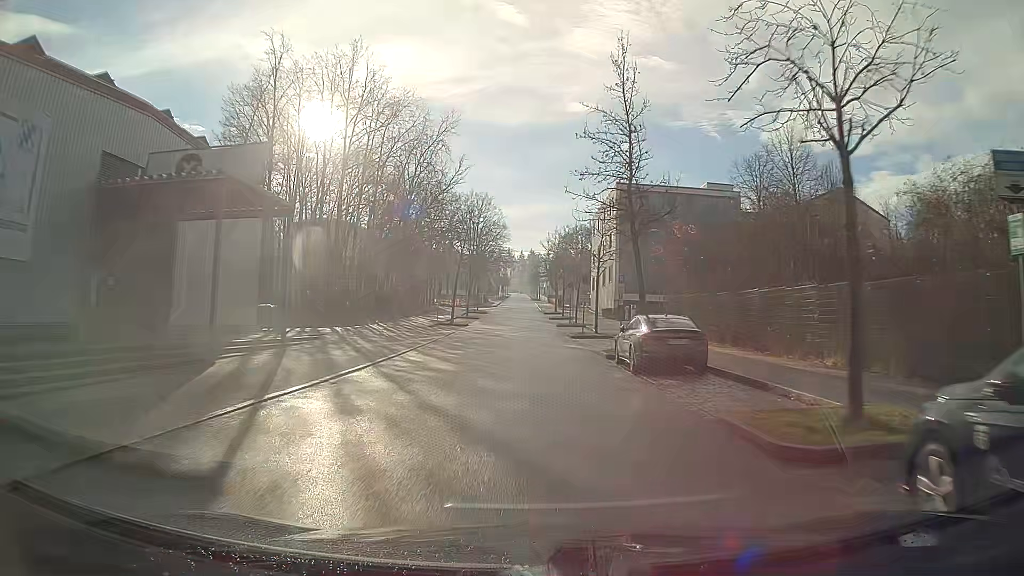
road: residential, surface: asphalt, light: Day
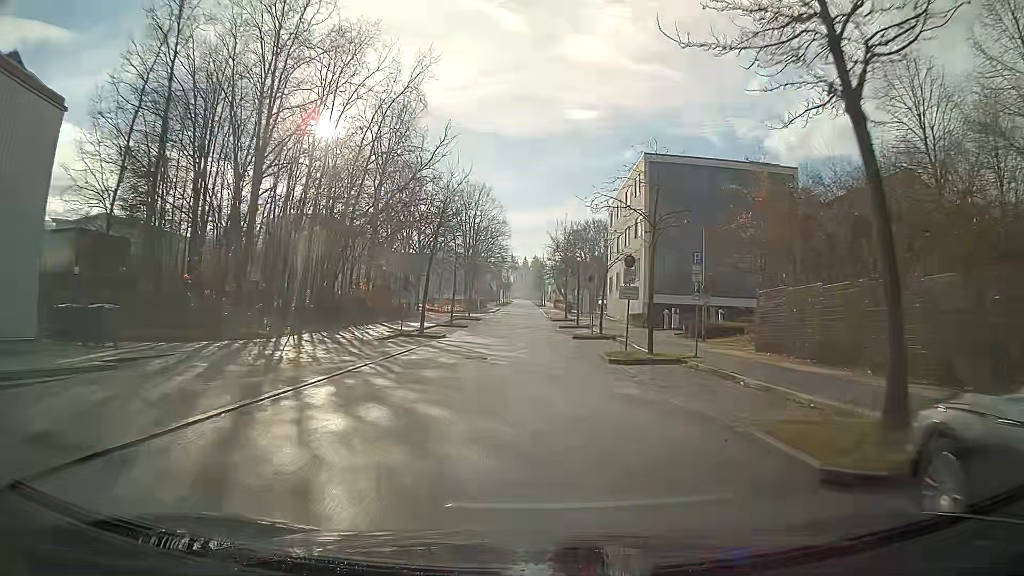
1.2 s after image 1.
(0.0, +15.4) m; 0°
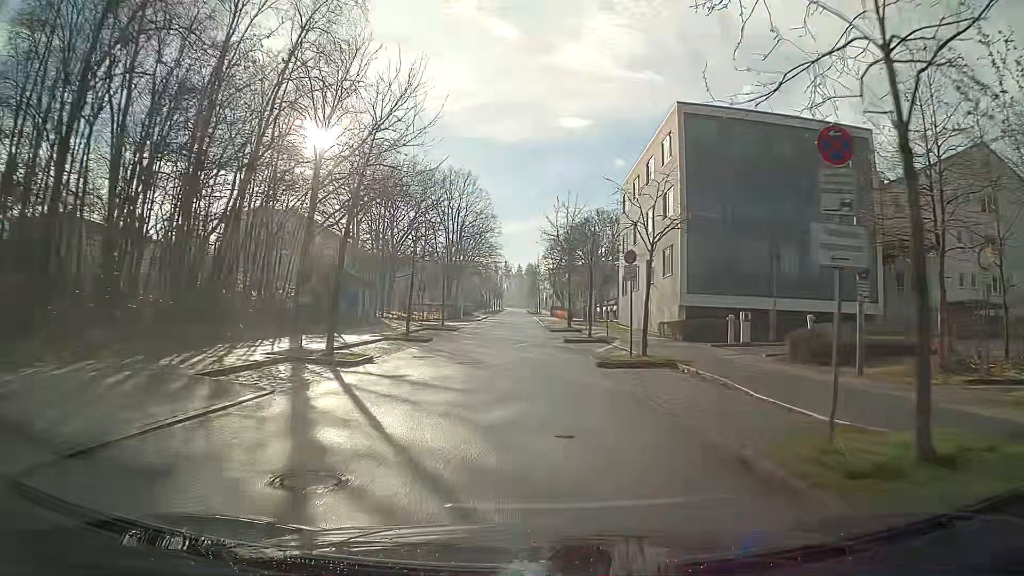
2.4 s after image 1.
(+0.1, +15.1) m; 0°
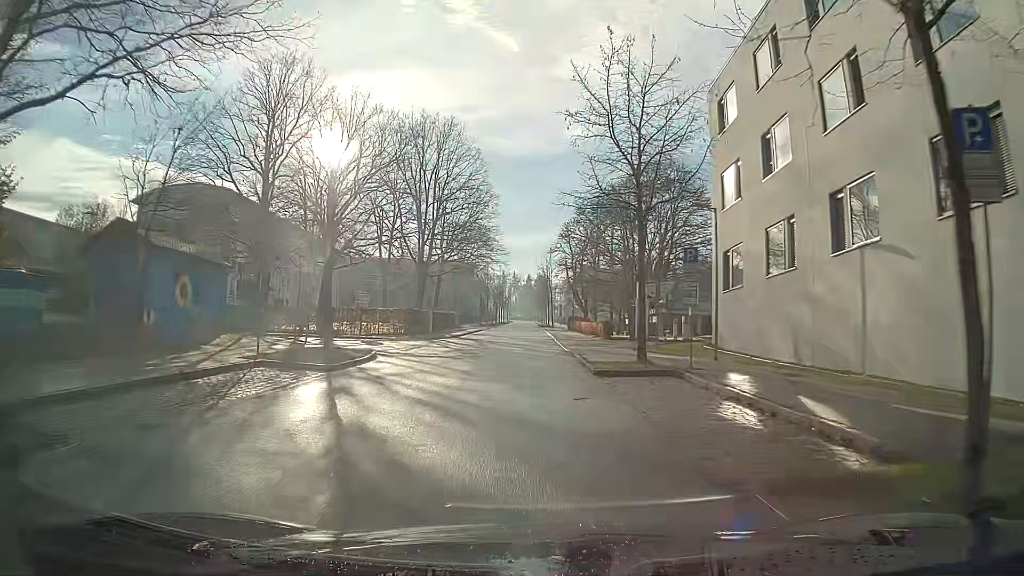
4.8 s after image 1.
(-0.1, +29.5) m; -1°
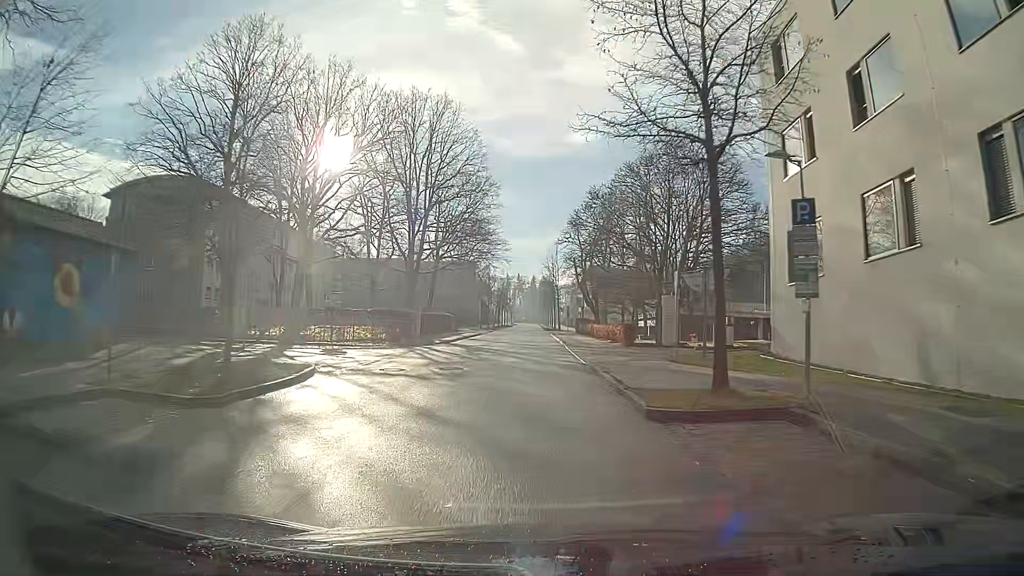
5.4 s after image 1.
(0.0, +7.3) m; 0°
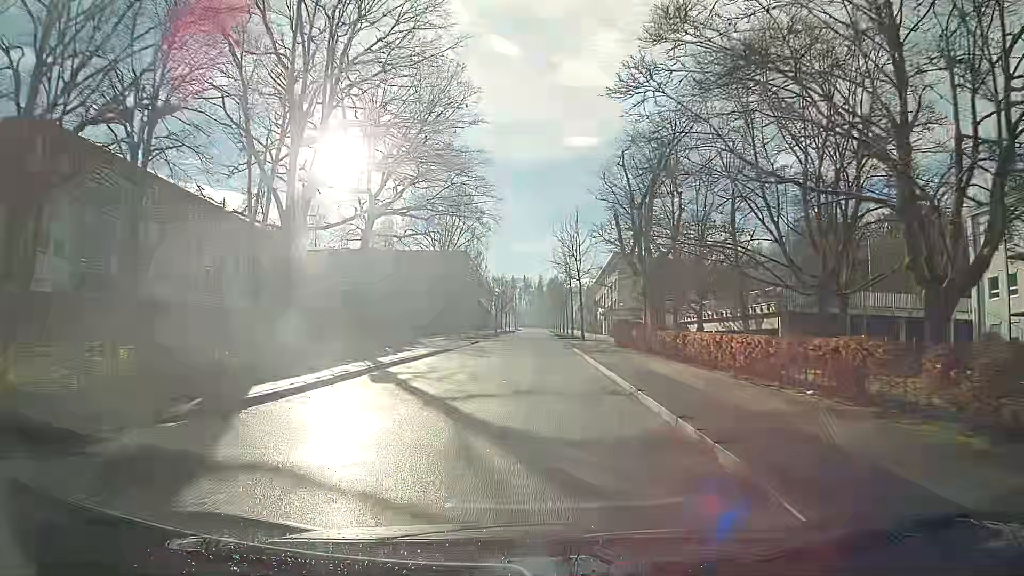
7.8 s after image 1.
(-0.2, +29.6) m; 0°
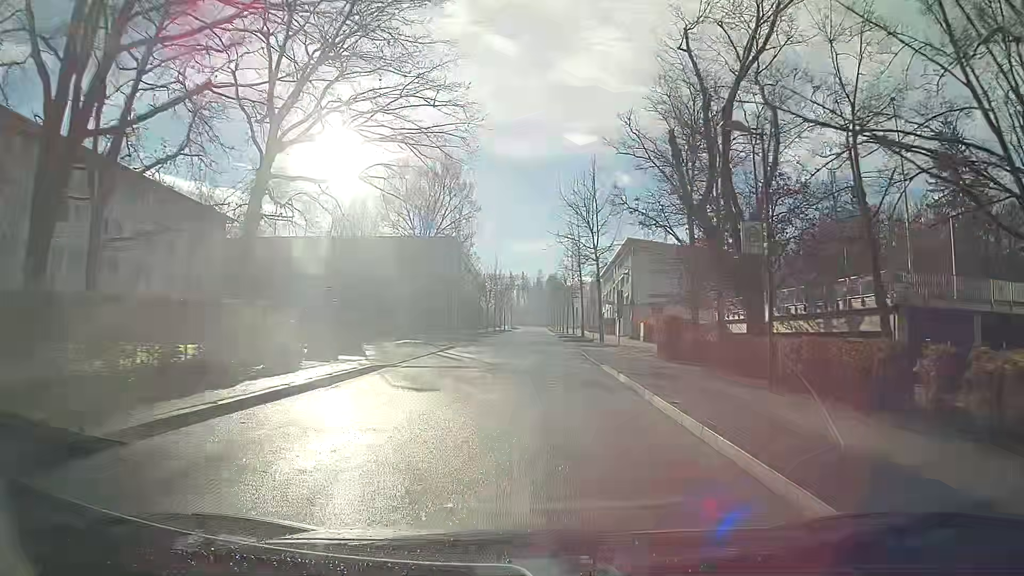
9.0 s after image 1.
(+0.1, +15.1) m; +1°
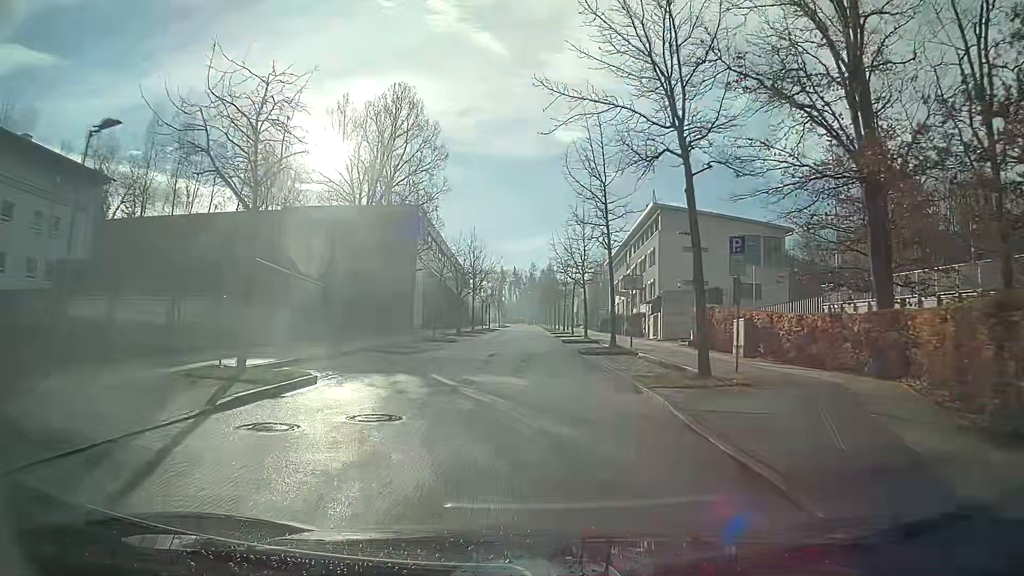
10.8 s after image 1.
(-0.1, +23.3) m; 0°
